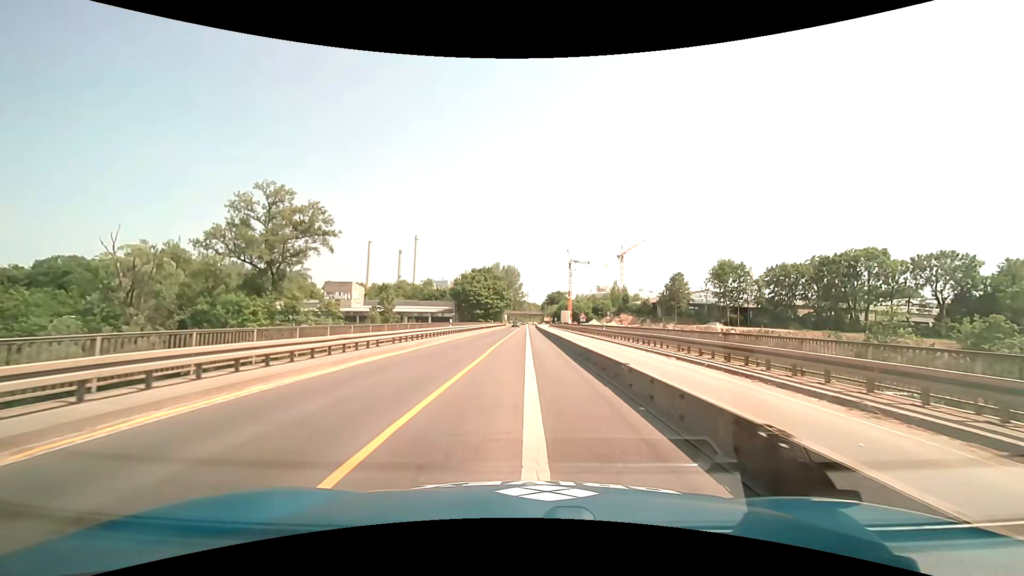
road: trunk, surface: asphalt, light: Day
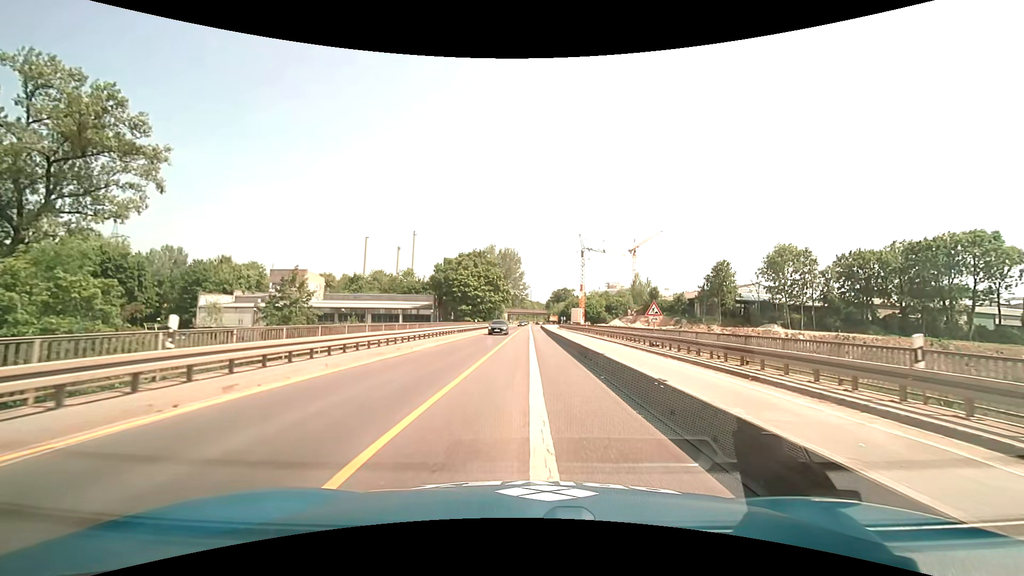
(-0.1, +32.7) m; 0°
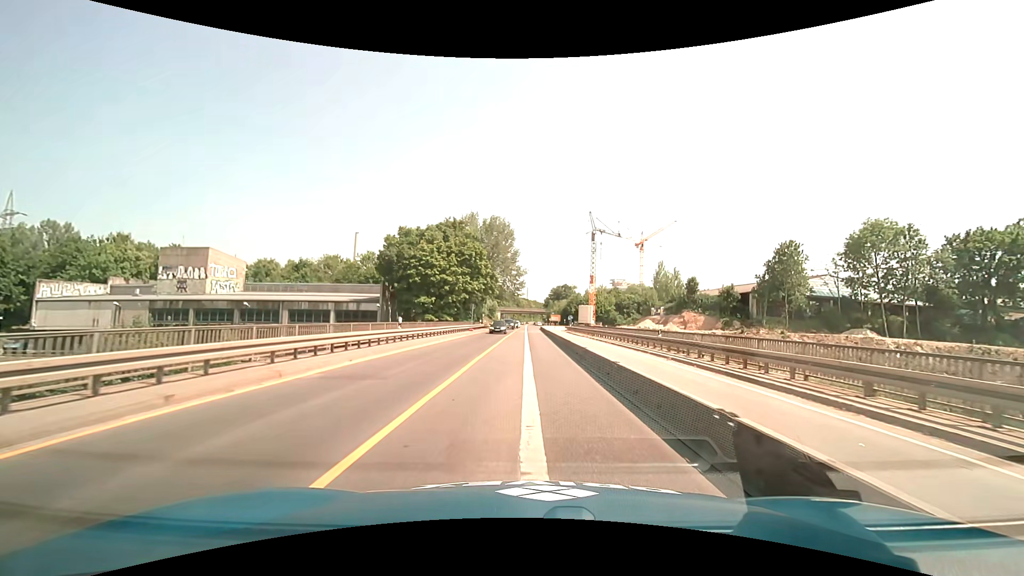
(+0.2, +32.8) m; 0°
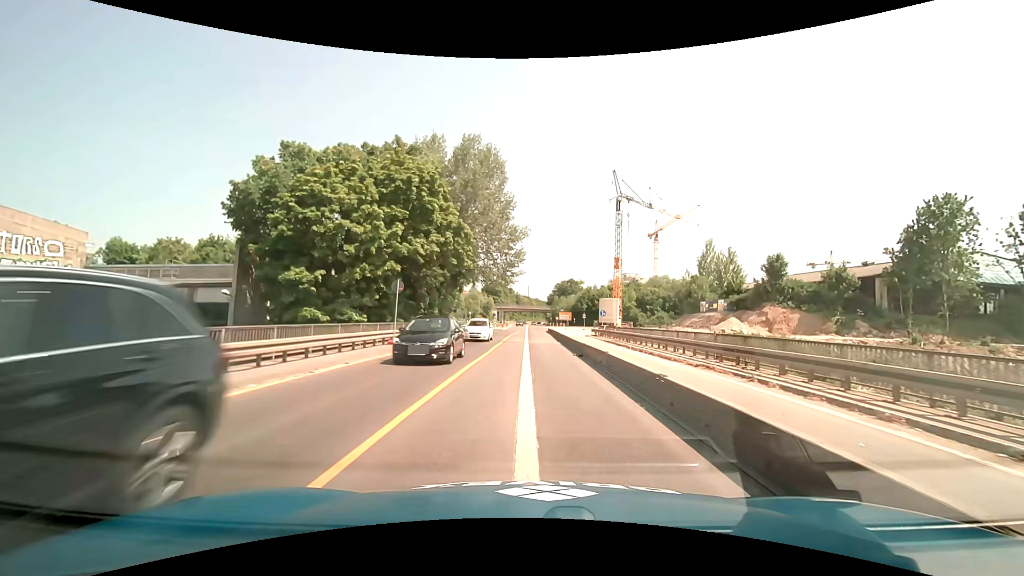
(0.0, +32.9) m; 0°
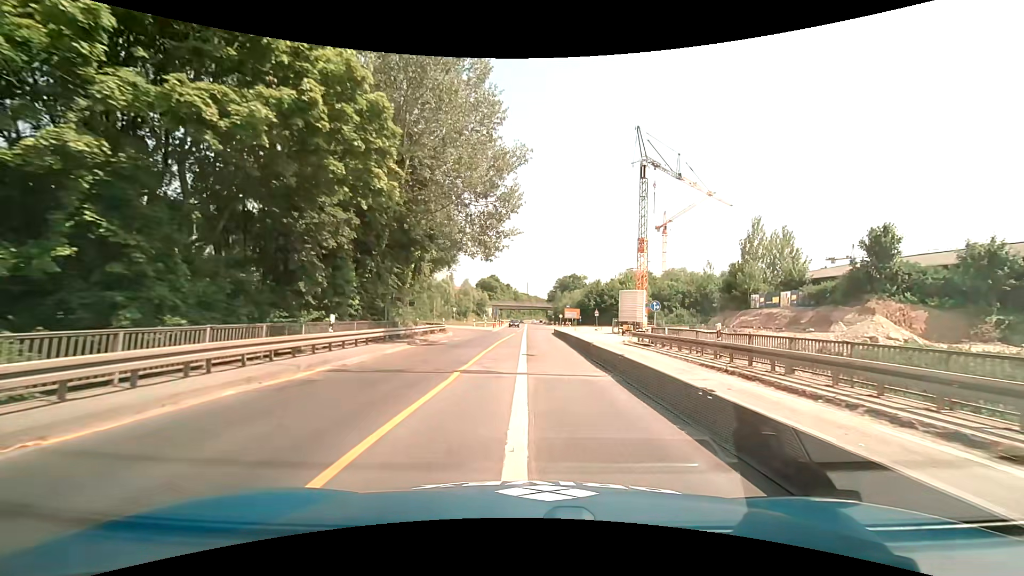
(+0.1, +19.8) m; 0°
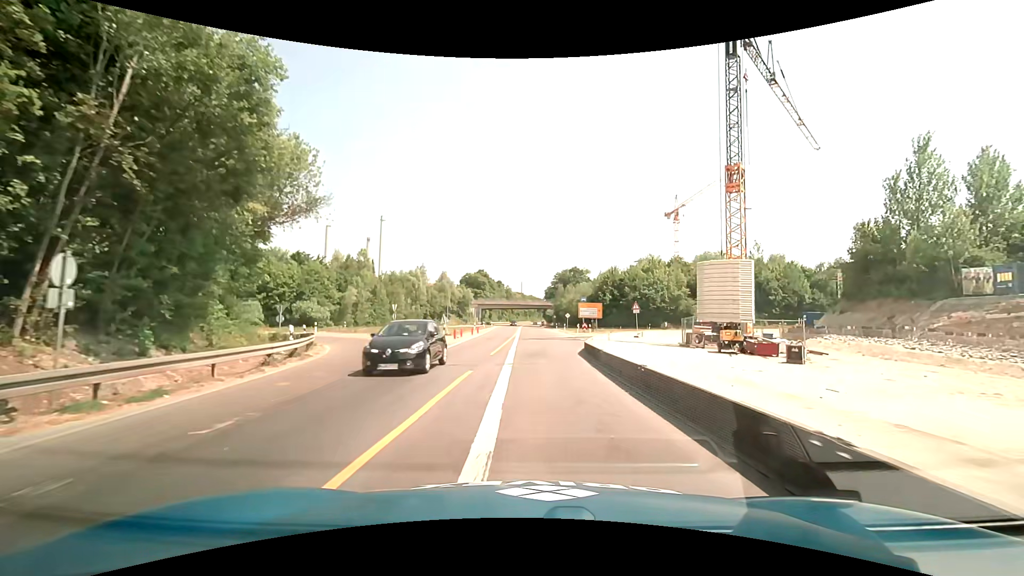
(+0.1, +32.9) m; 0°
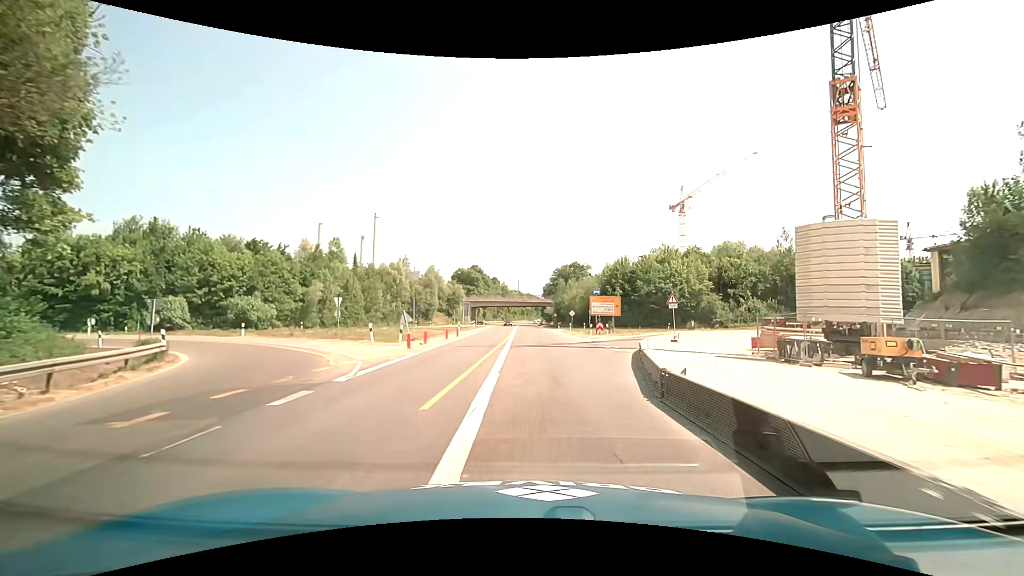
(+0.1, +13.1) m; 0°
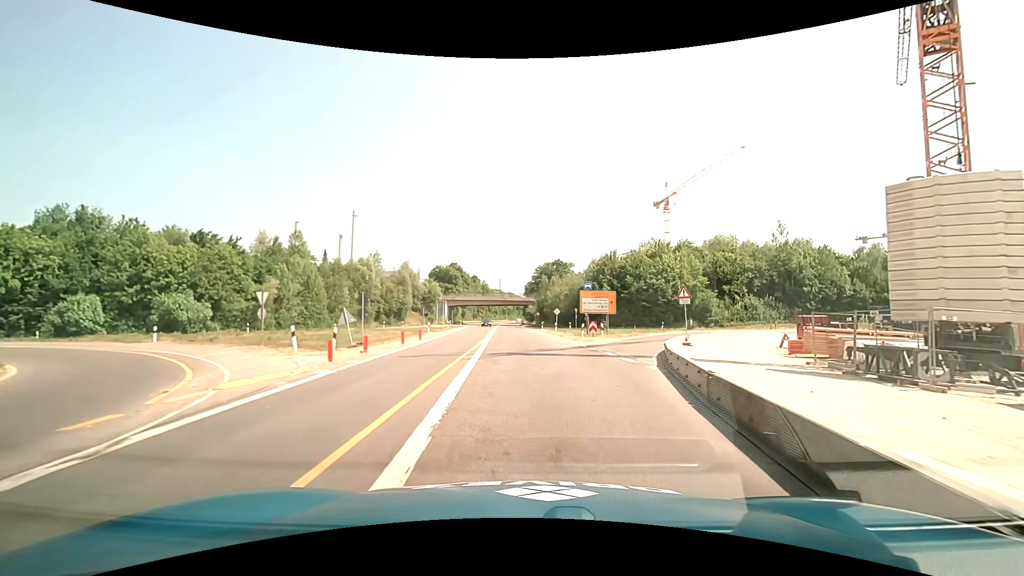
(+0.1, +6.6) m; +2°
(0, +10) (+2, +20) (+5, +29) (+10, +38) (+15, +47) (+21, +54) (+29, +61) (+37, +67) (+46, +72) (+55, +75) m
